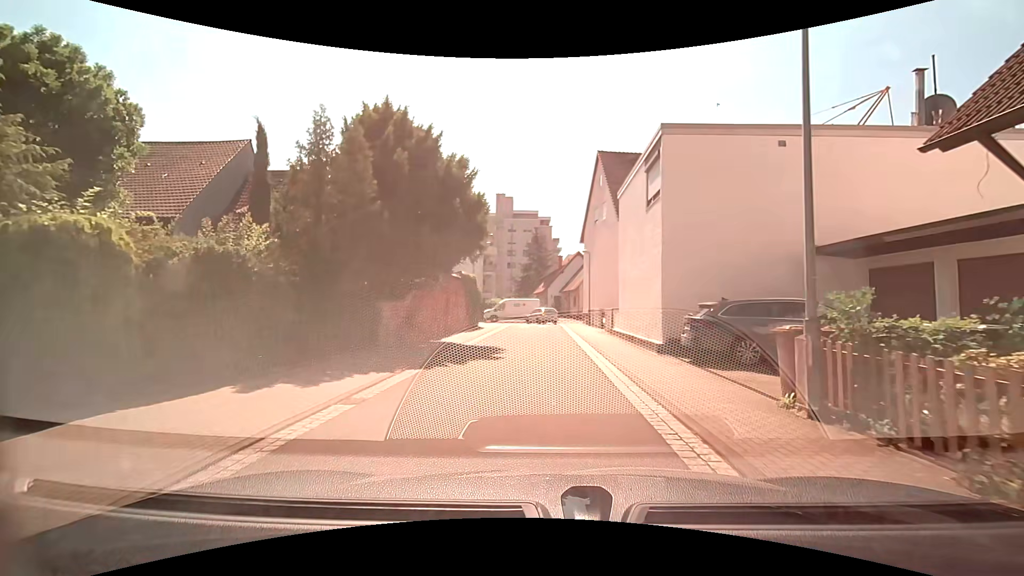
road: residential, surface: asphalt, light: Day
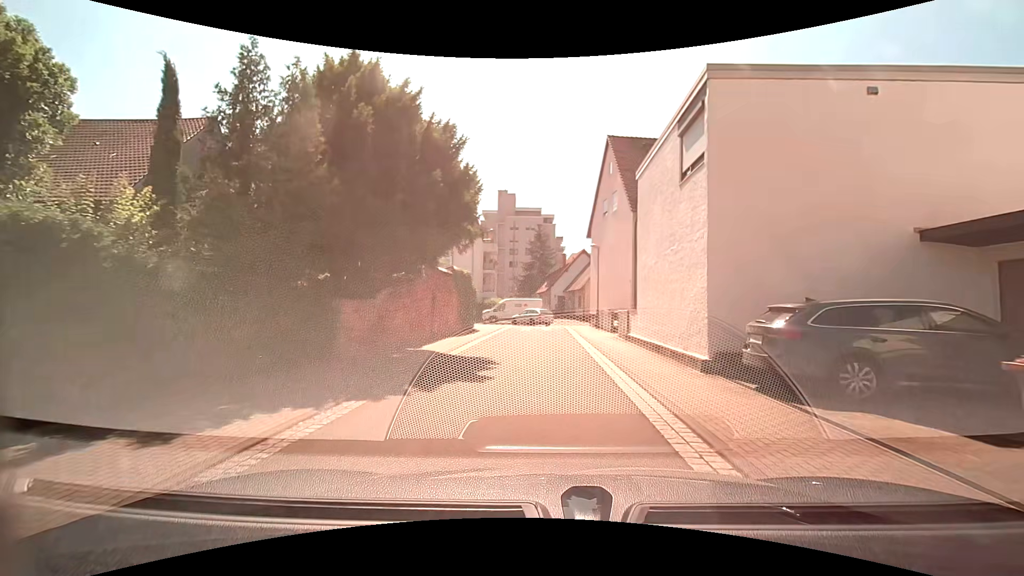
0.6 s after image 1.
(0.0, +3.5) m; 0°
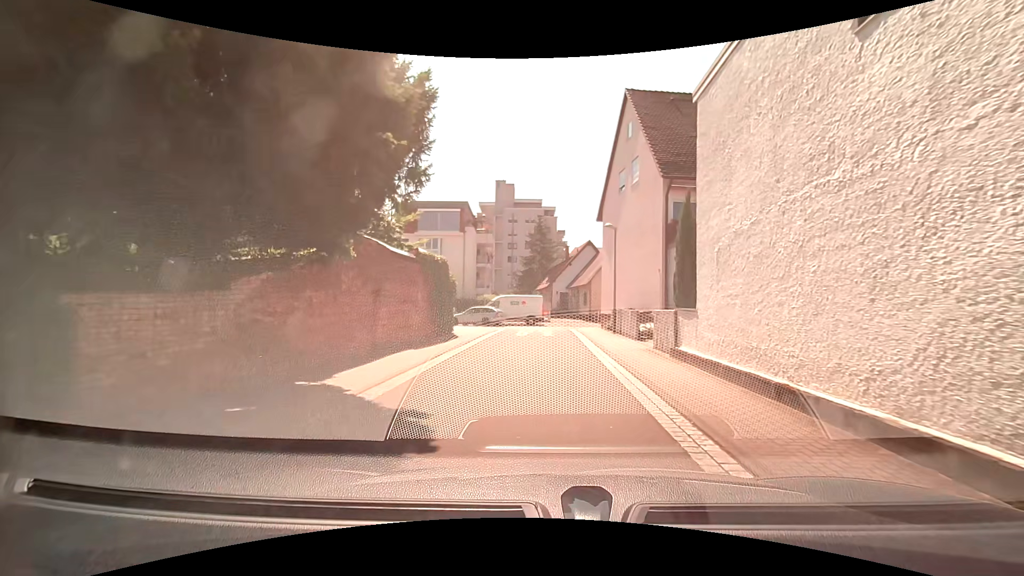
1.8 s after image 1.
(0.0, +7.0) m; 0°
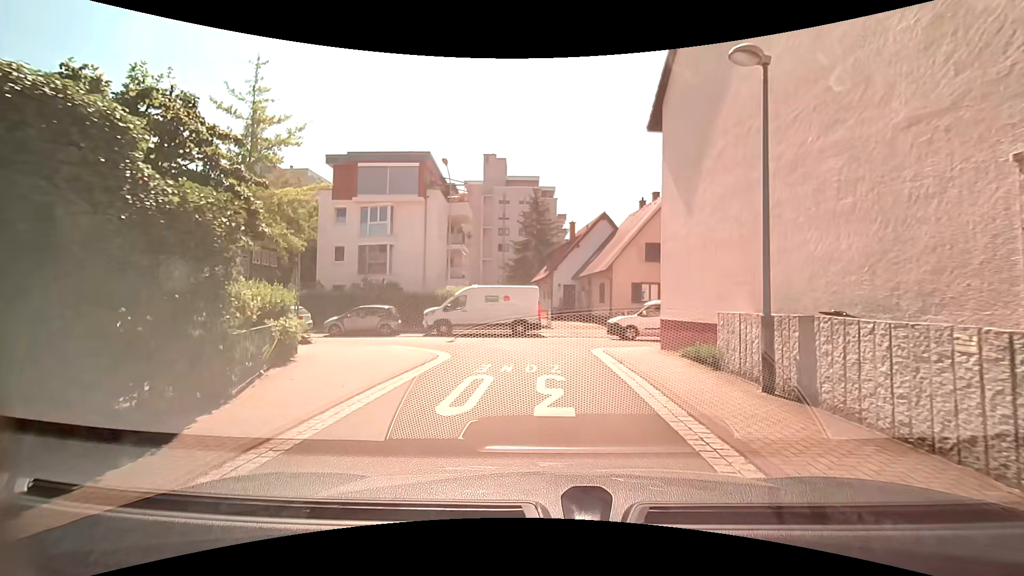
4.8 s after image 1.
(-0.2, +16.2) m; 0°
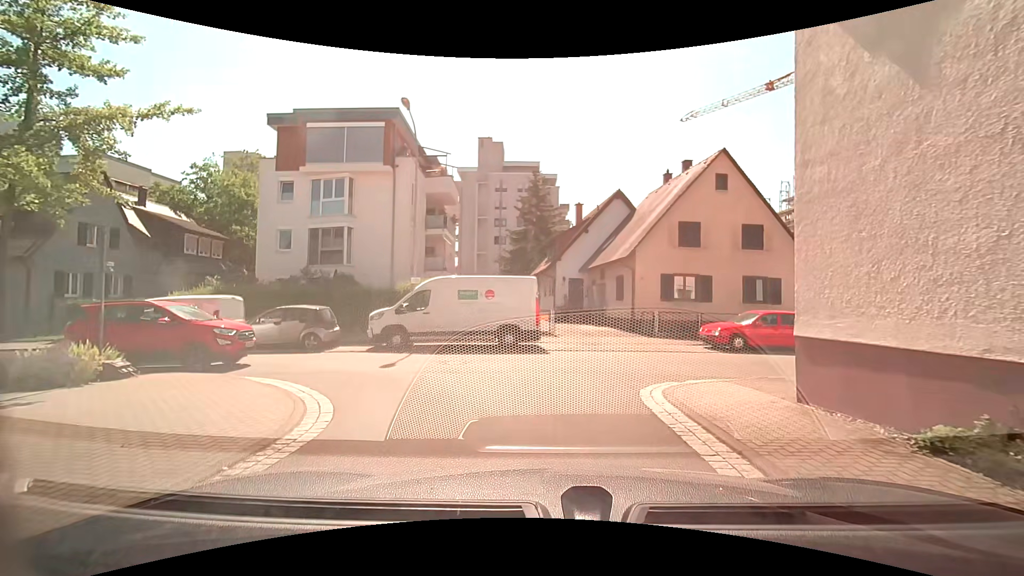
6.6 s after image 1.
(0.0, +7.7) m; +1°
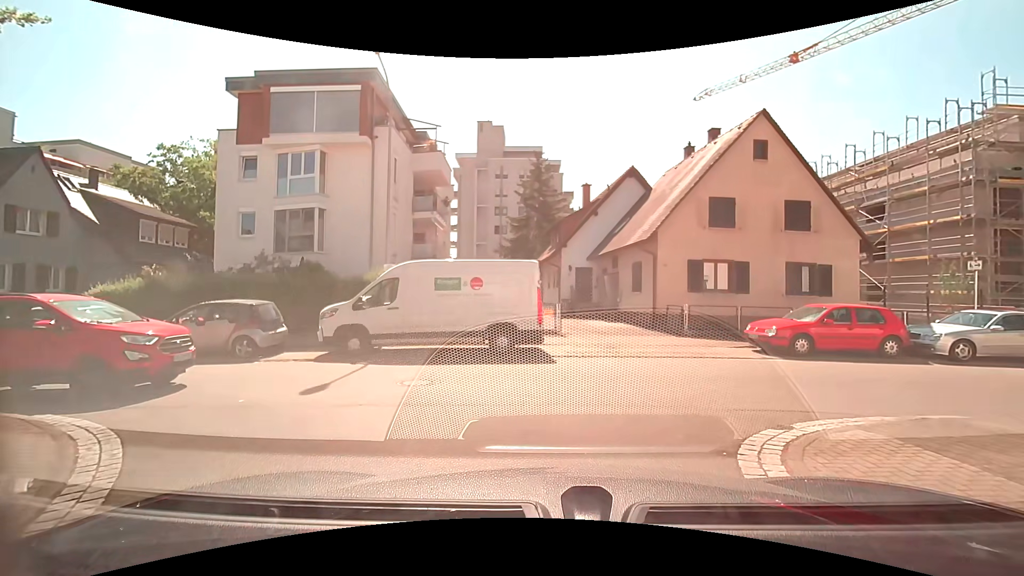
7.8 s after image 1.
(-0.2, +3.8) m; -2°
